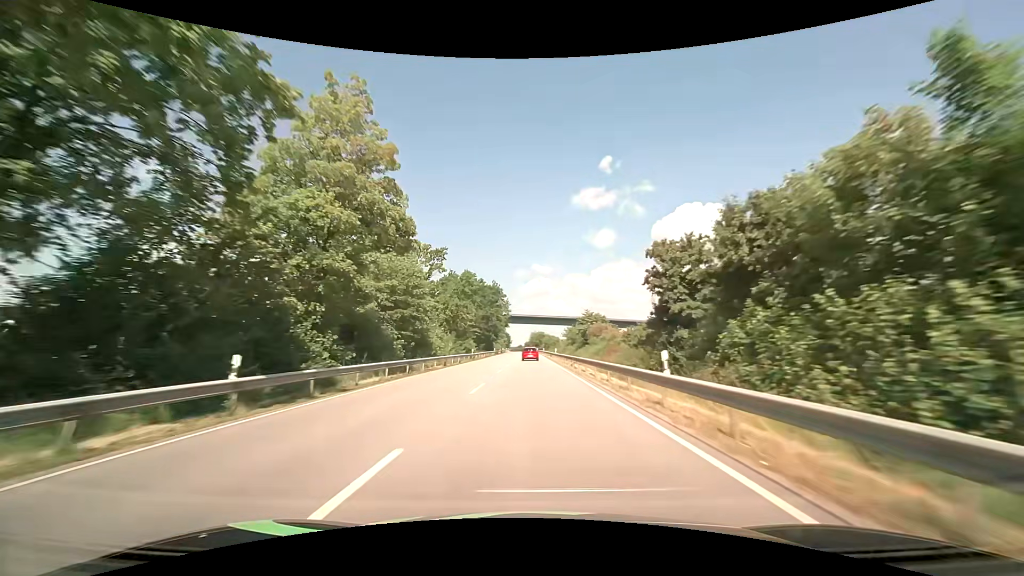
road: primary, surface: asphalt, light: Day
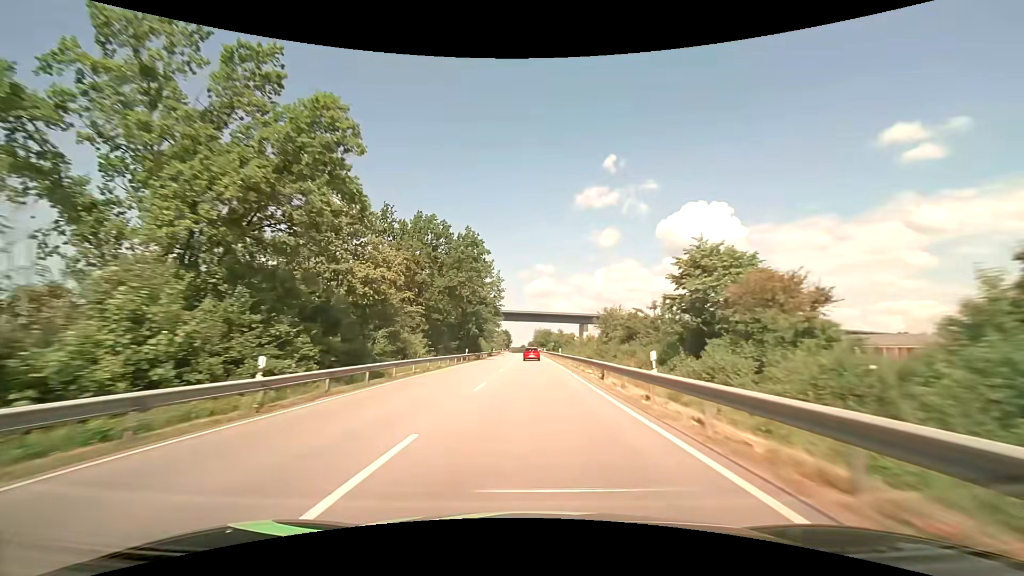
(-0.1, +47.2) m; 0°
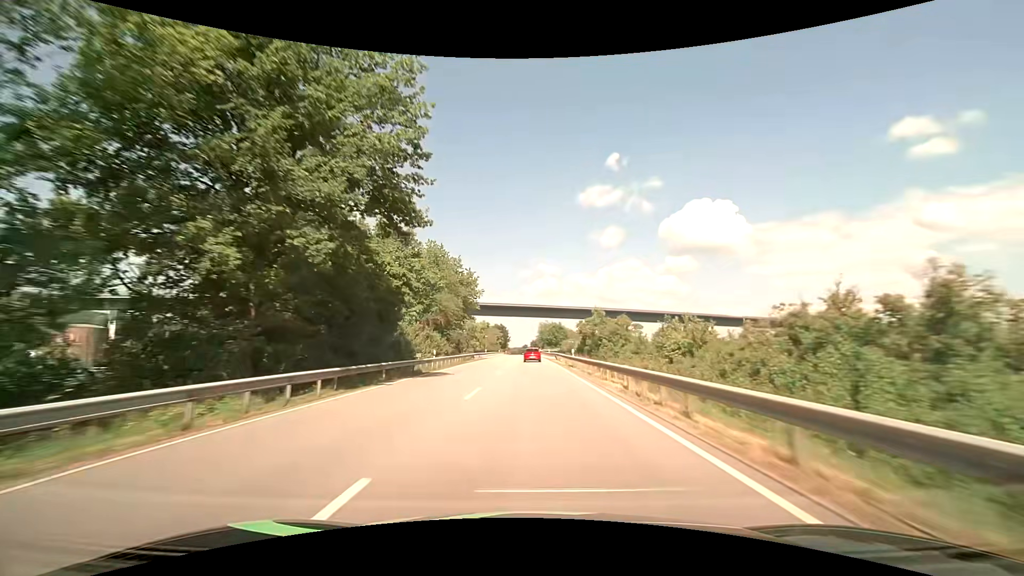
(-0.3, +63.1) m; 0°
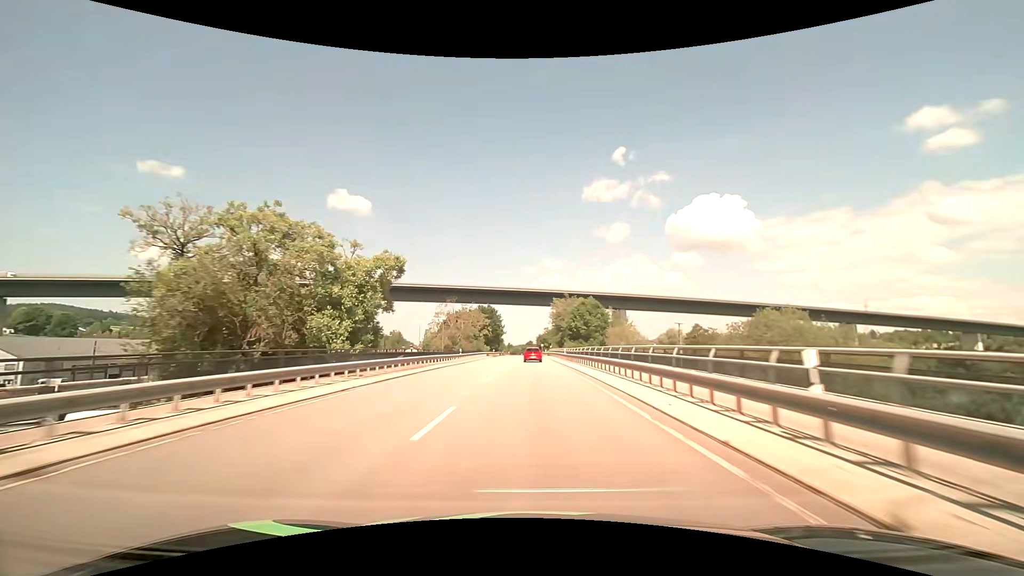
(-0.8, +78.7) m; -1°
(0, +10) (0, +20) (0, +30) (0, +40) (0, +50) (0, +60) (-1, +70) (-1, +80) (-1, +90) (-1, +100) m
